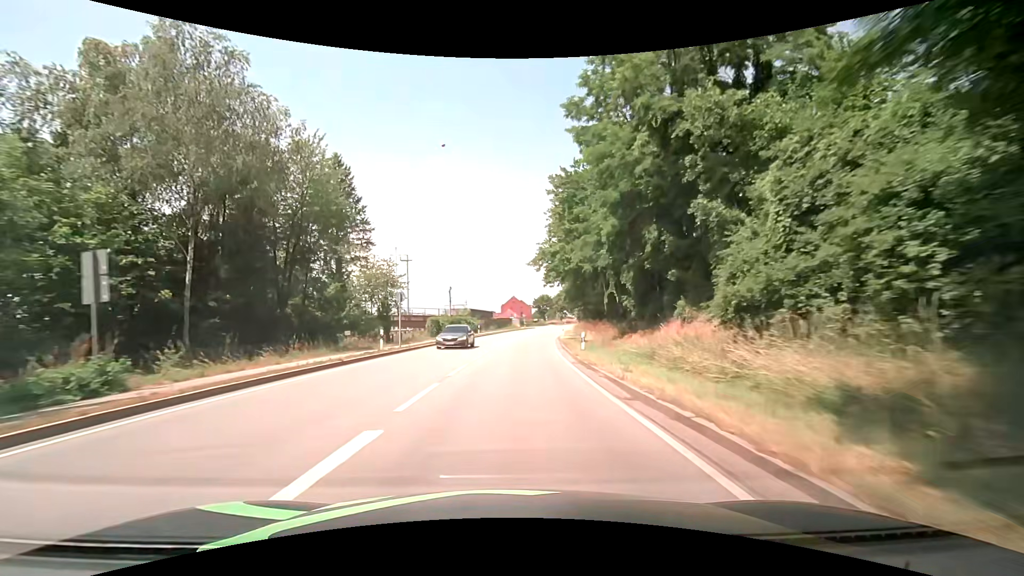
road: primary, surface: asphalt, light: Day
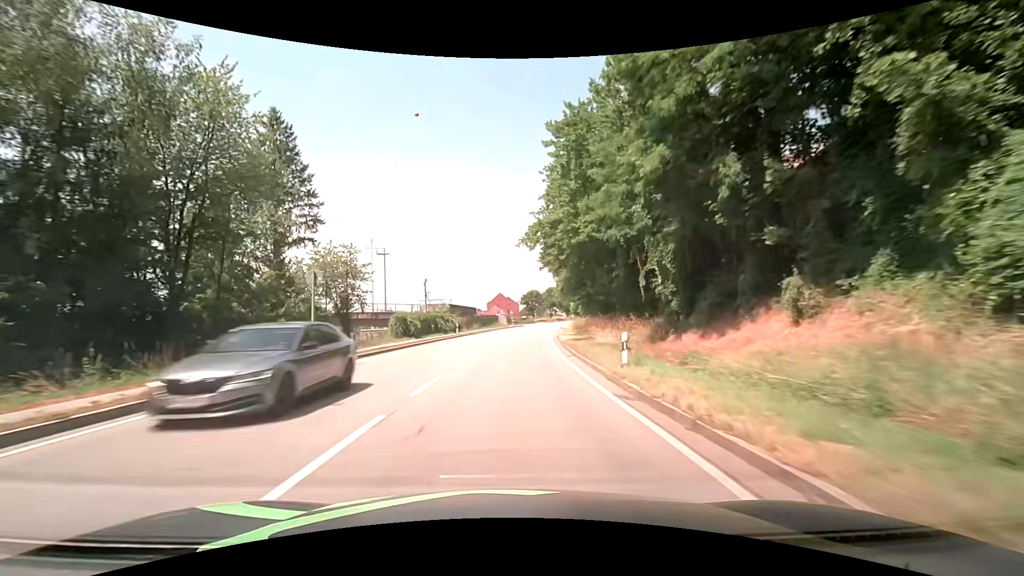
(+0.2, +10.5) m; +3°
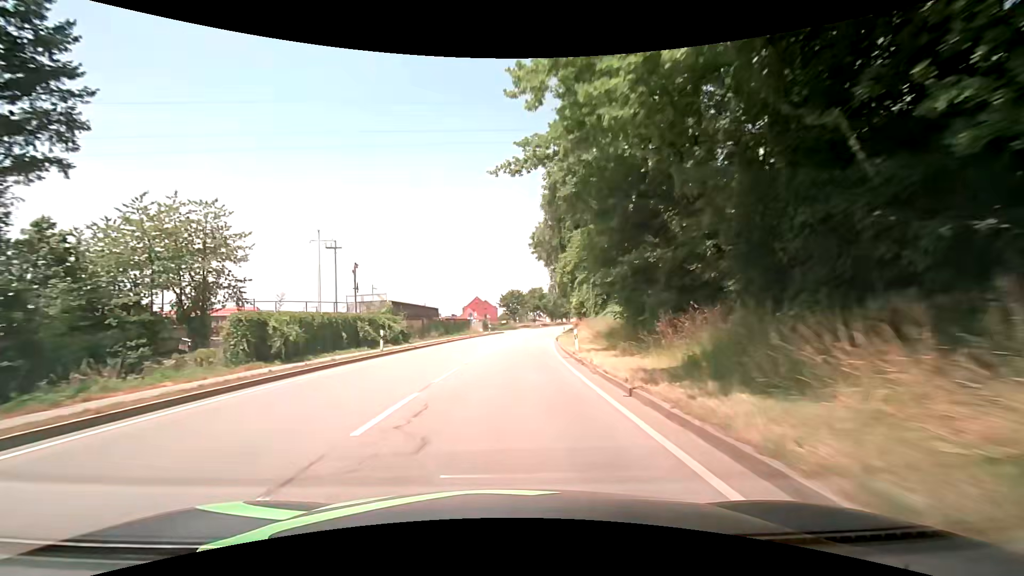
(+0.2, +21.0) m; +2°
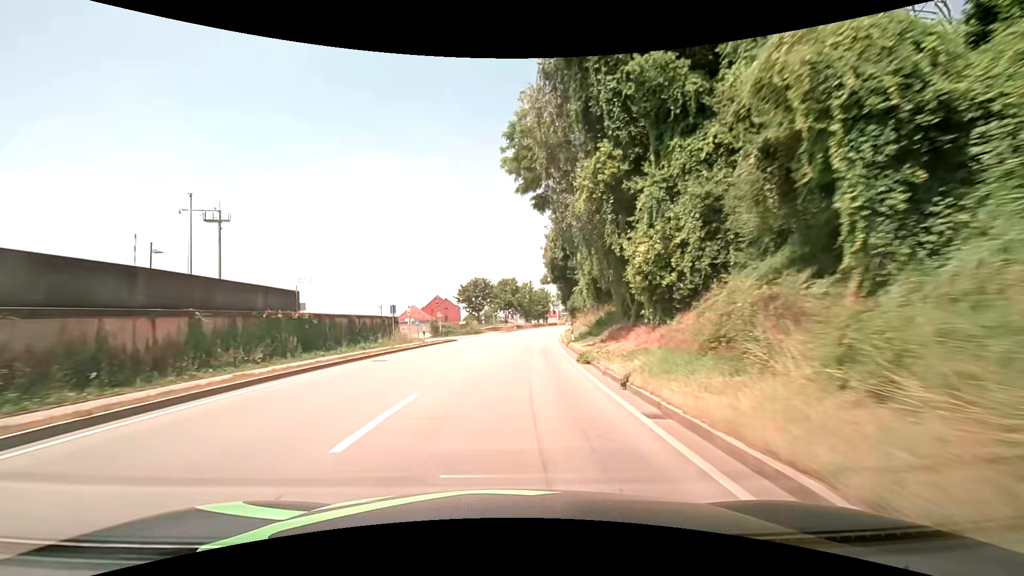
(+0.9, +31.2) m; +4°
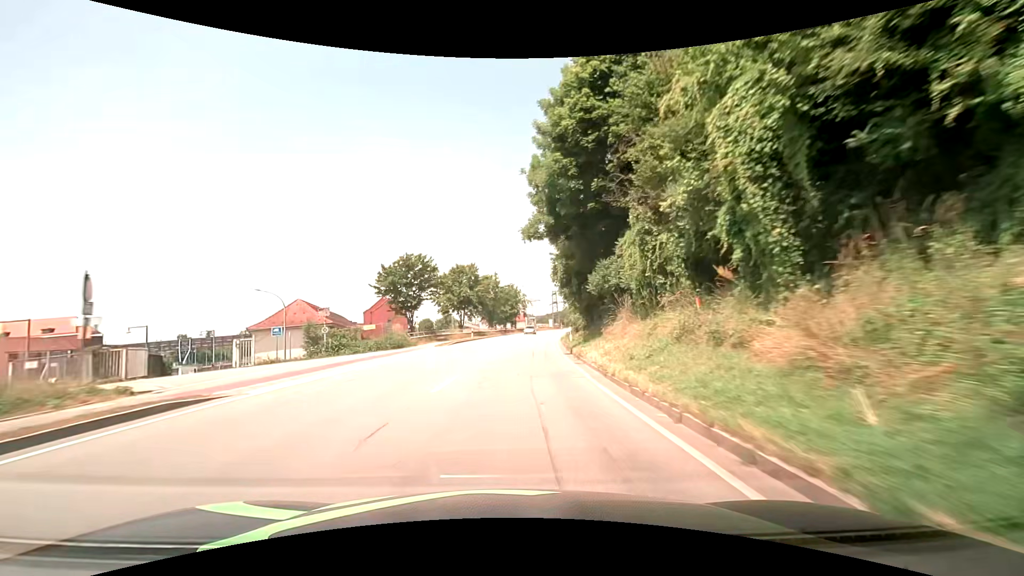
(+1.0, +30.7) m; +4°
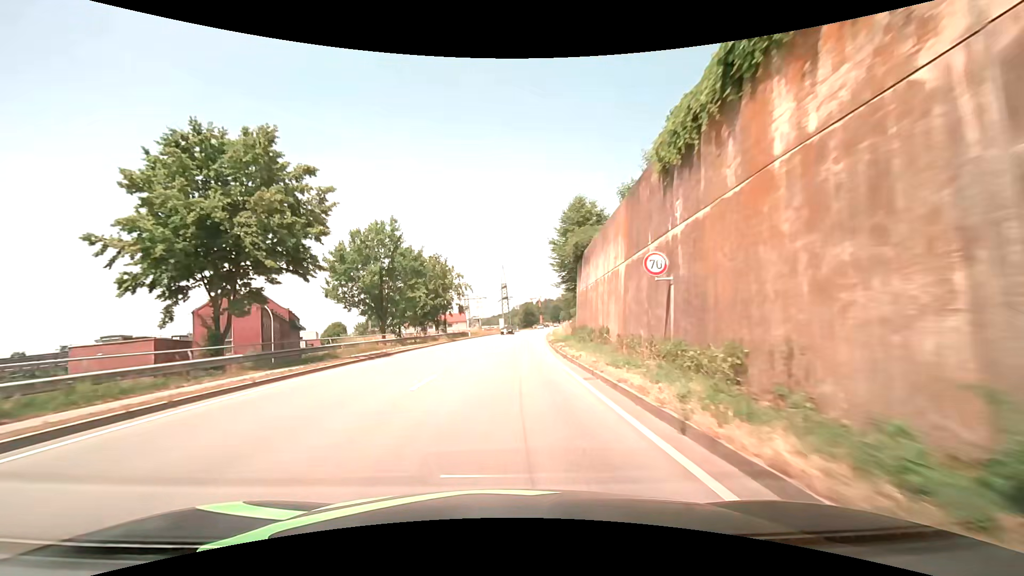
(+3.4, +49.6) m; +7°
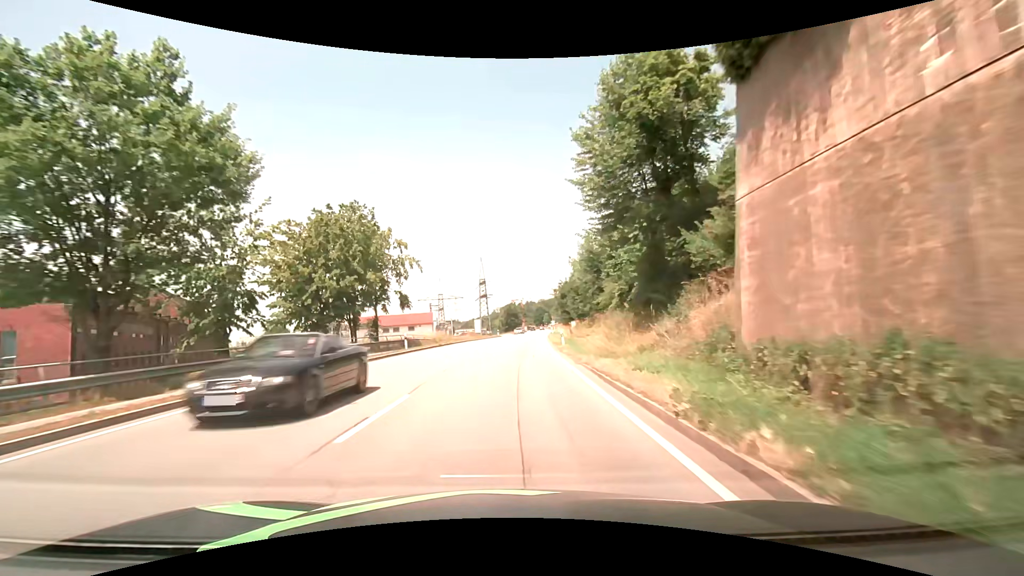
(+0.3, +28.8) m; +2°
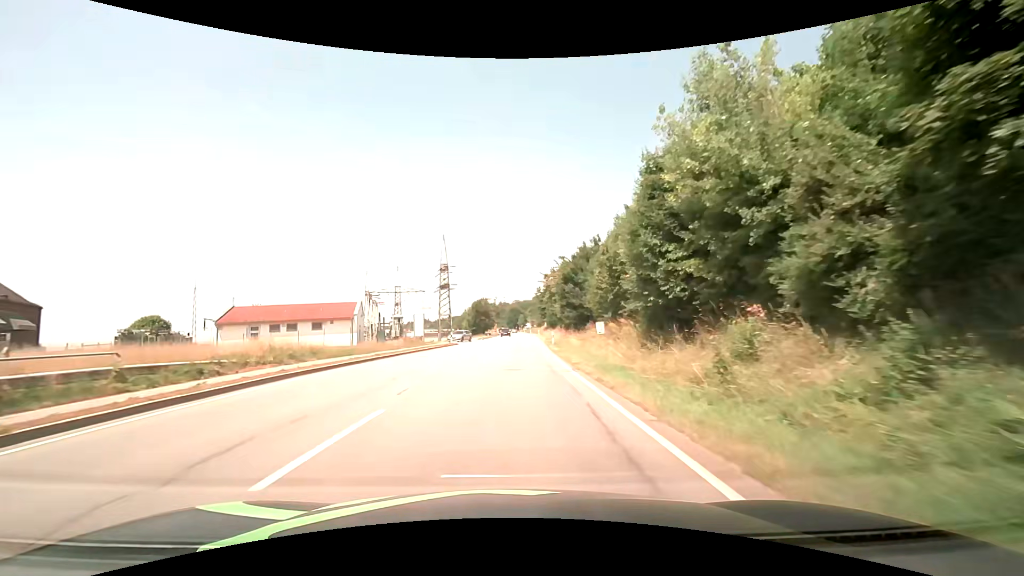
(+0.9, +37.4) m; +3°
(0, +10) (0, +20) (+1, +30) (+1, +40) (+1, +50) (+1, +60) (+2, +70) (+2, +80) (+3, +90) (+3, +100) m
